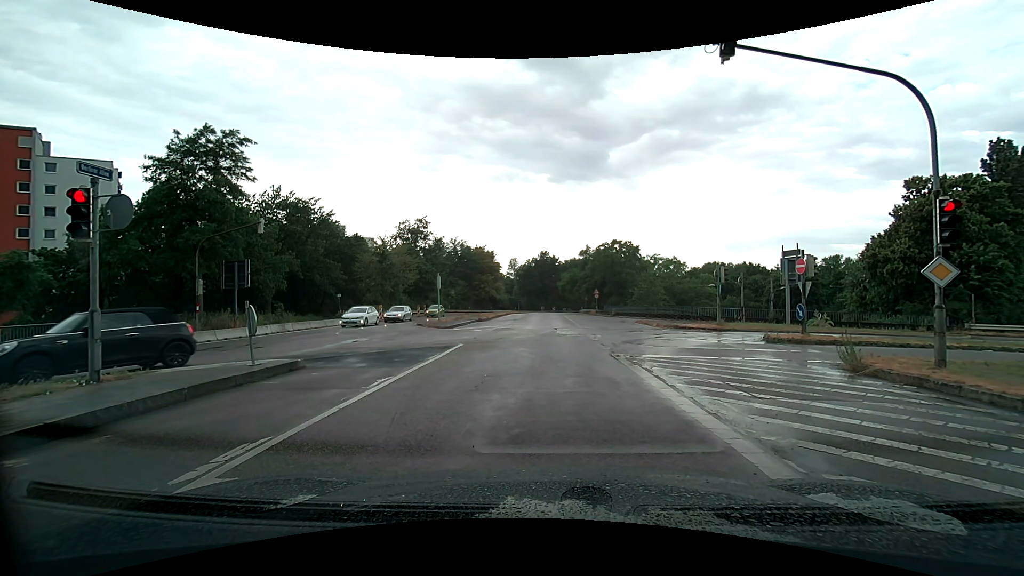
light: Day
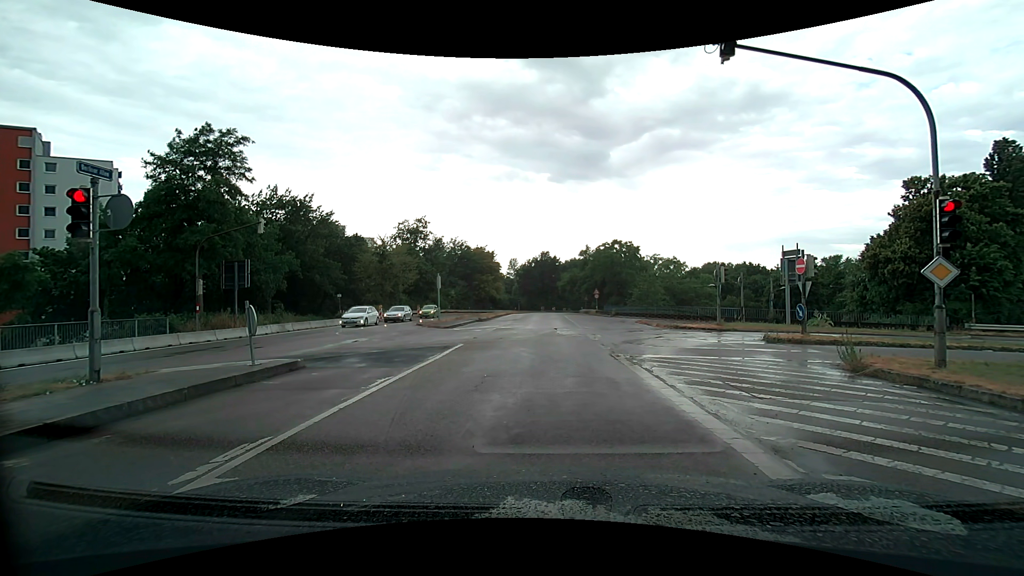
(0.0, 0.0) m; 0°
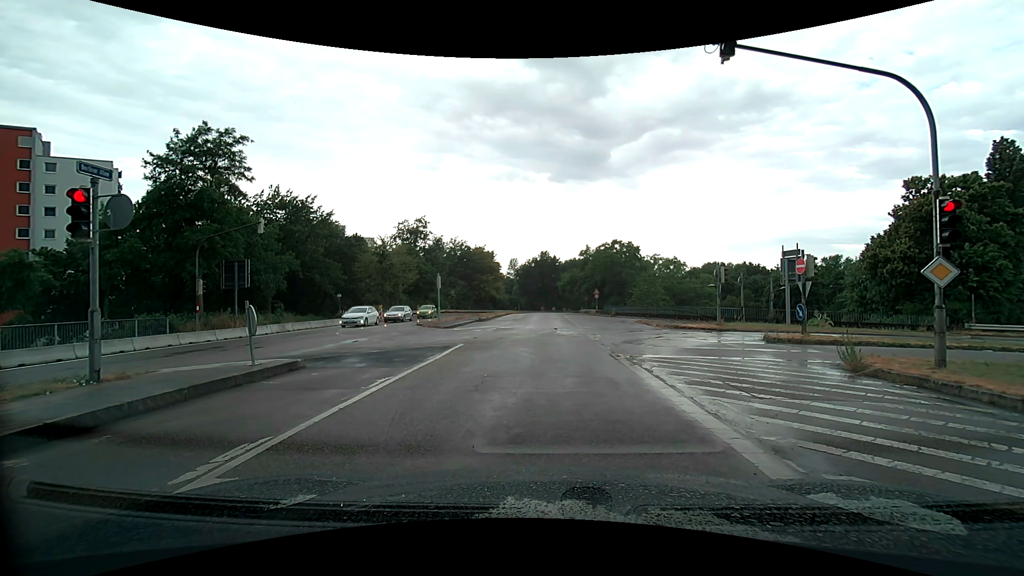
(0.0, 0.0) m; 0°
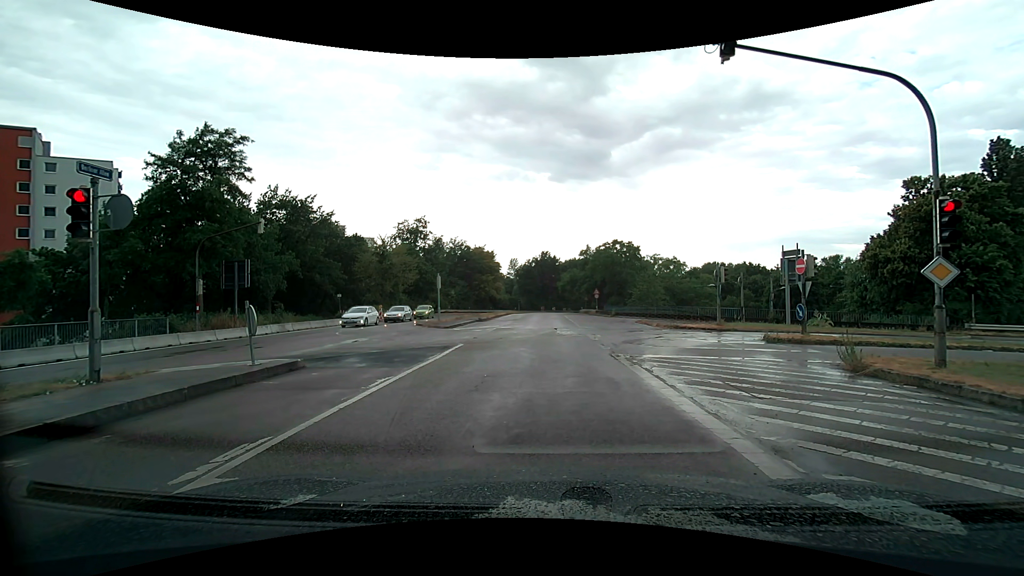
(0.0, 0.0) m; 0°
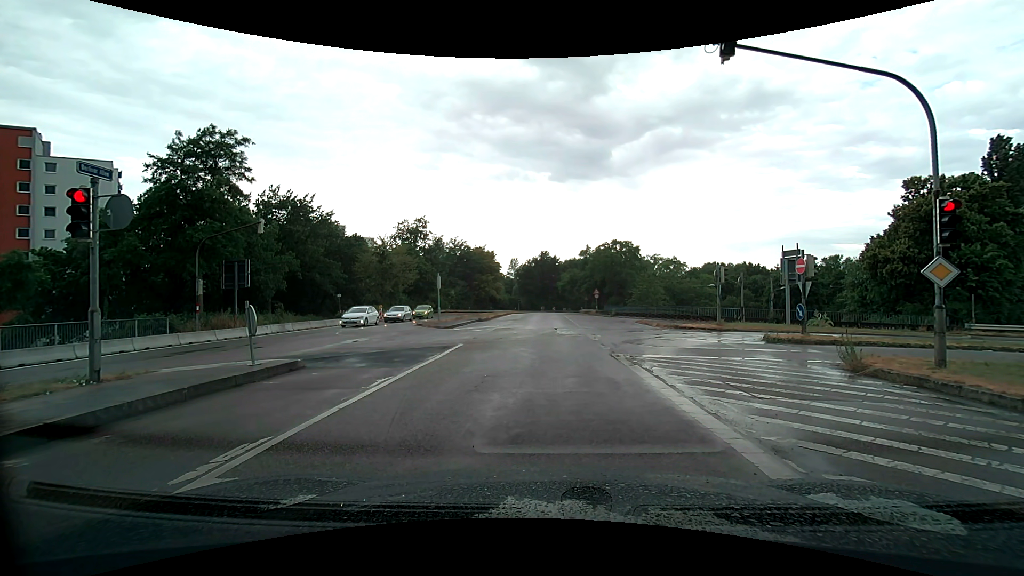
(0.0, 0.0) m; 0°
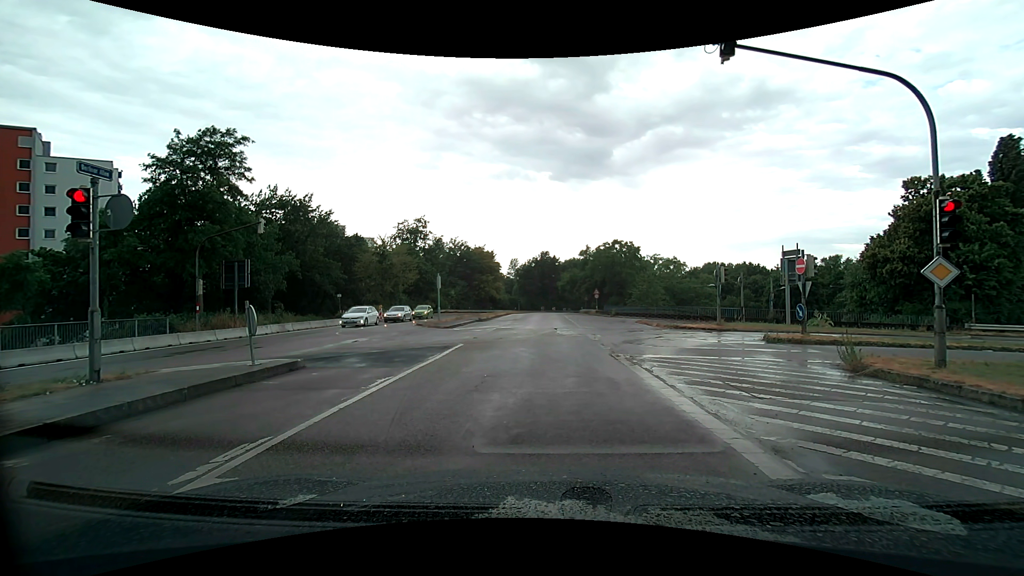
(0.0, 0.0) m; 0°
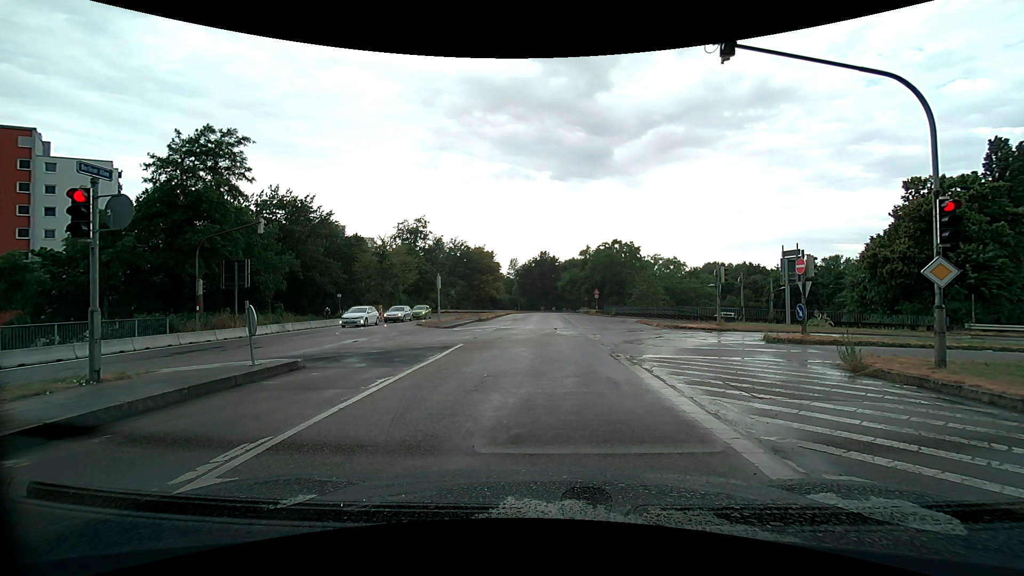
(0.0, 0.0) m; 0°
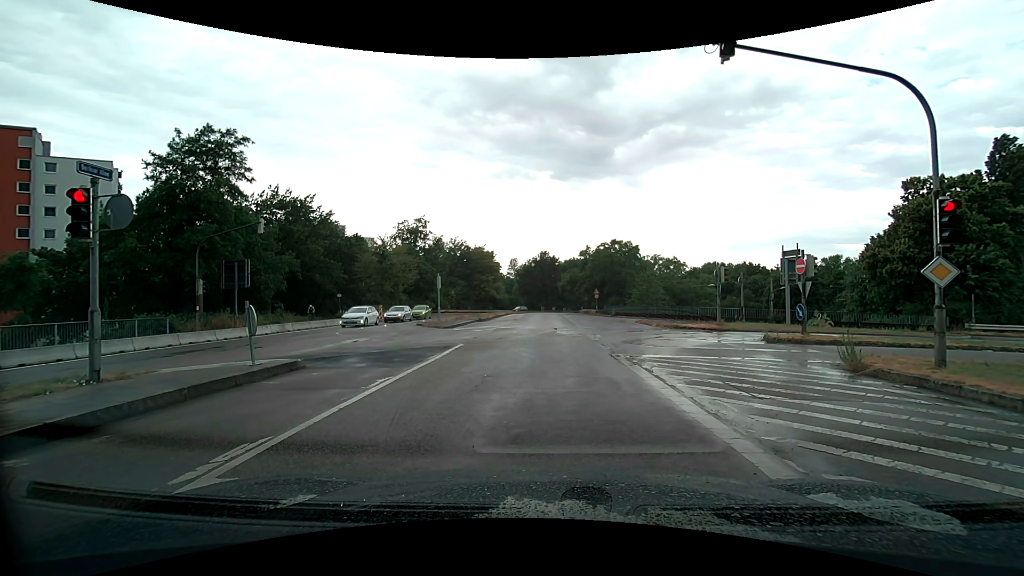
(0.0, 0.0) m; 0°
(0, +10) (+1, +20) (+1, +30) (+1, +40) (+1, +50) (+1, +60) (+1, +70) (+2, +80) (+2, +90) (+3, +100) m
